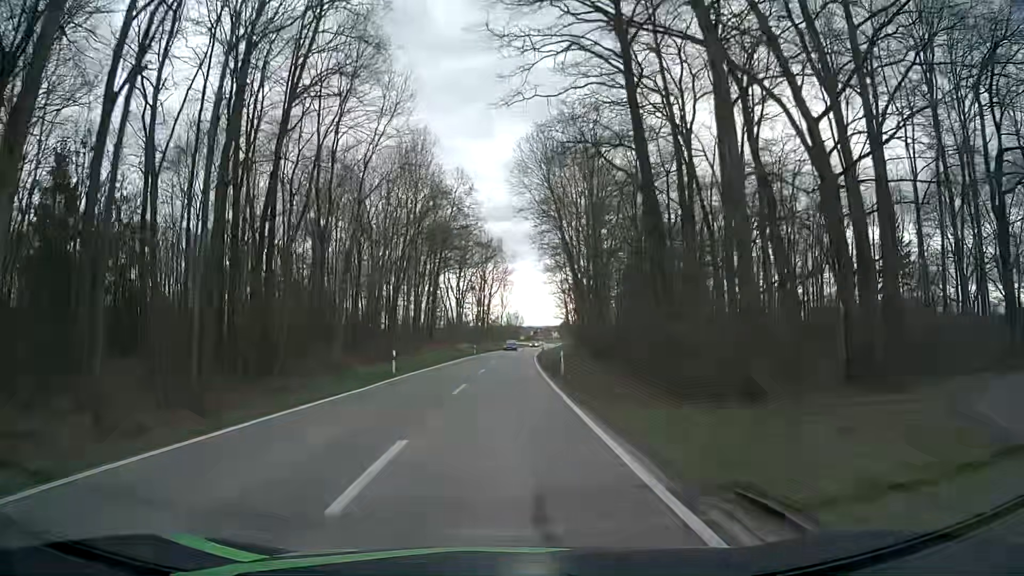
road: tertiary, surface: asphalt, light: Day
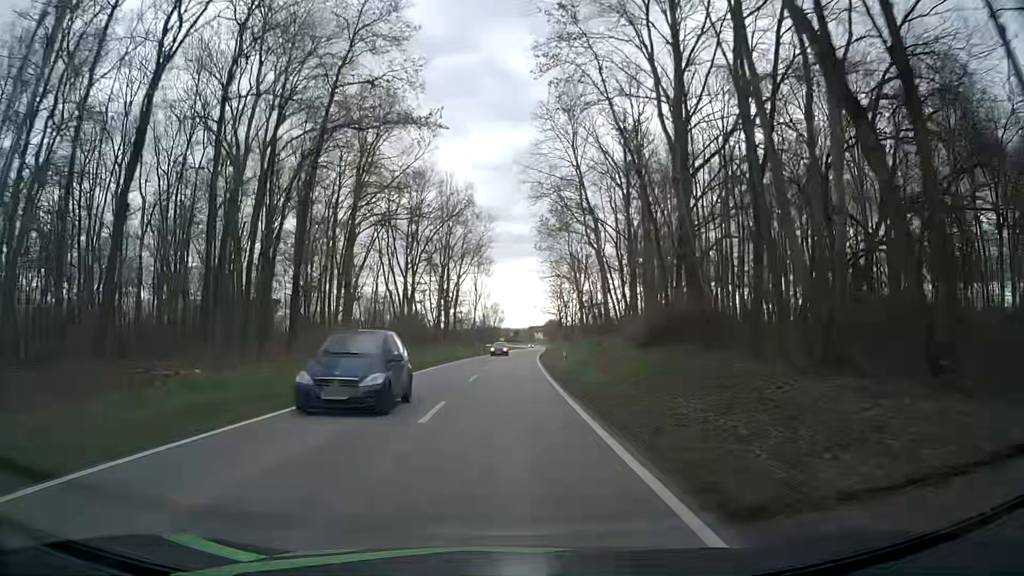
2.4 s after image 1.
(+0.6, +43.1) m; +2°
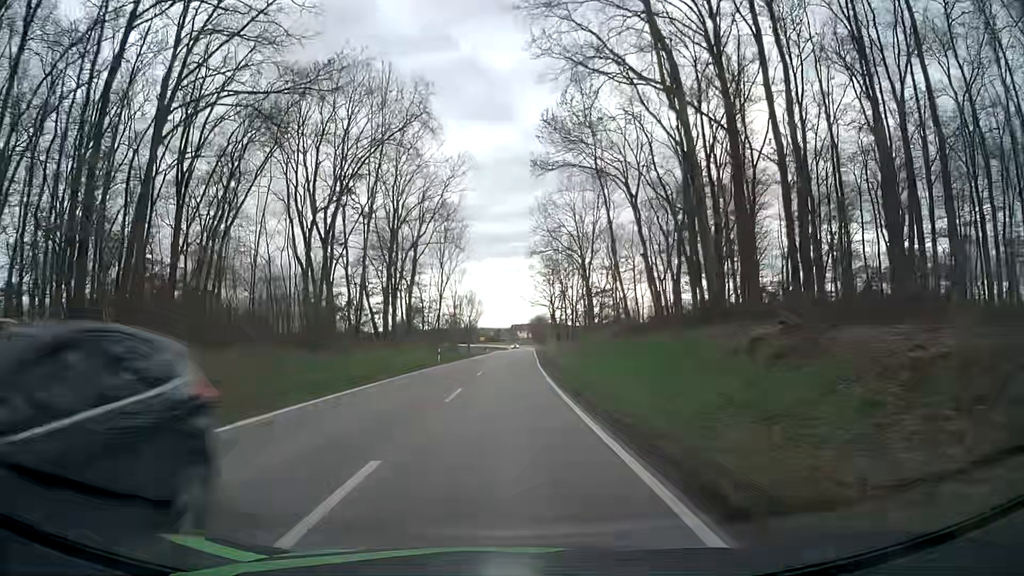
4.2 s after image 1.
(+0.2, +32.4) m; +1°
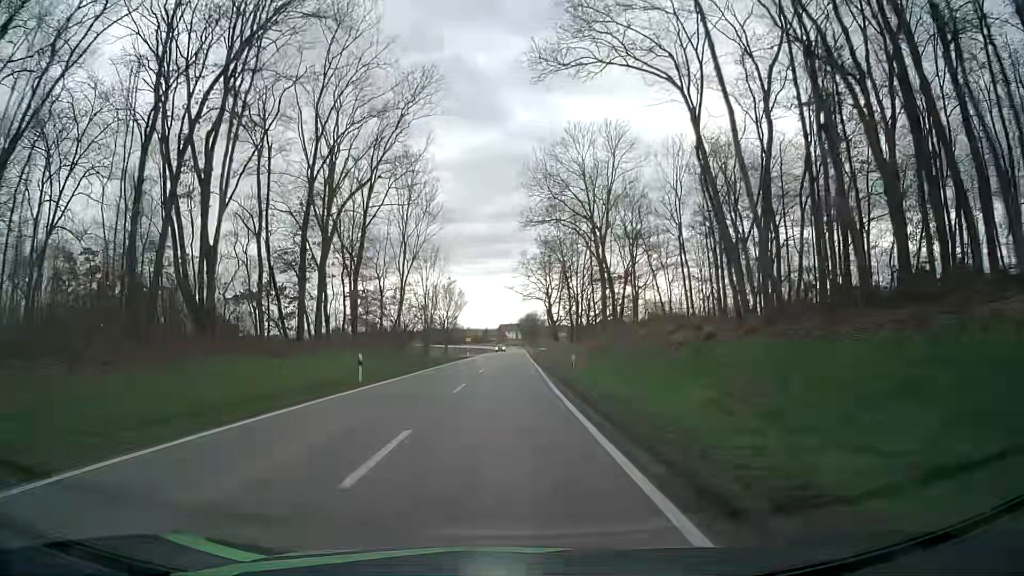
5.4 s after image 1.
(+0.3, +21.6) m; +1°
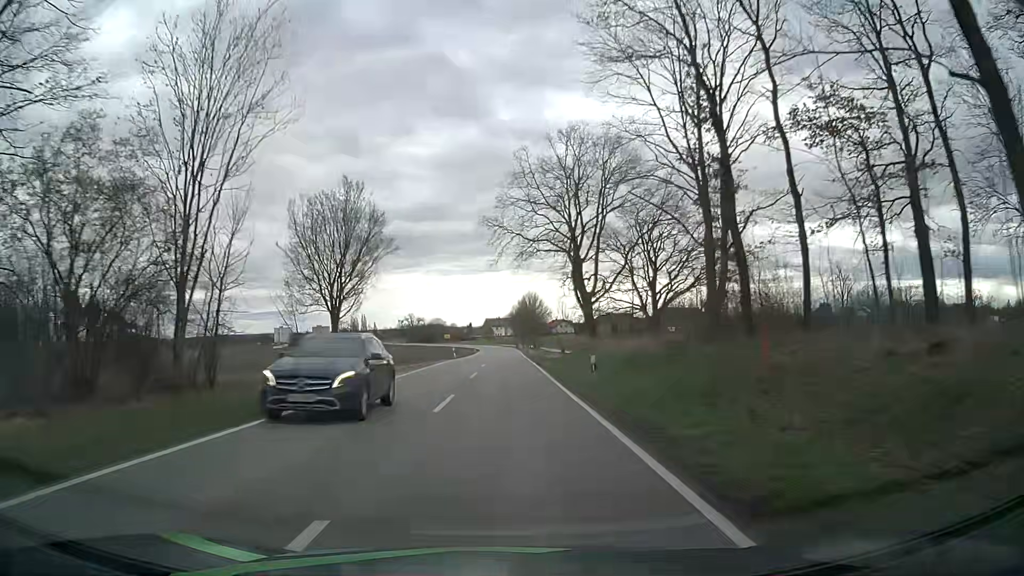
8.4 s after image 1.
(+0.7, +54.0) m; +1°
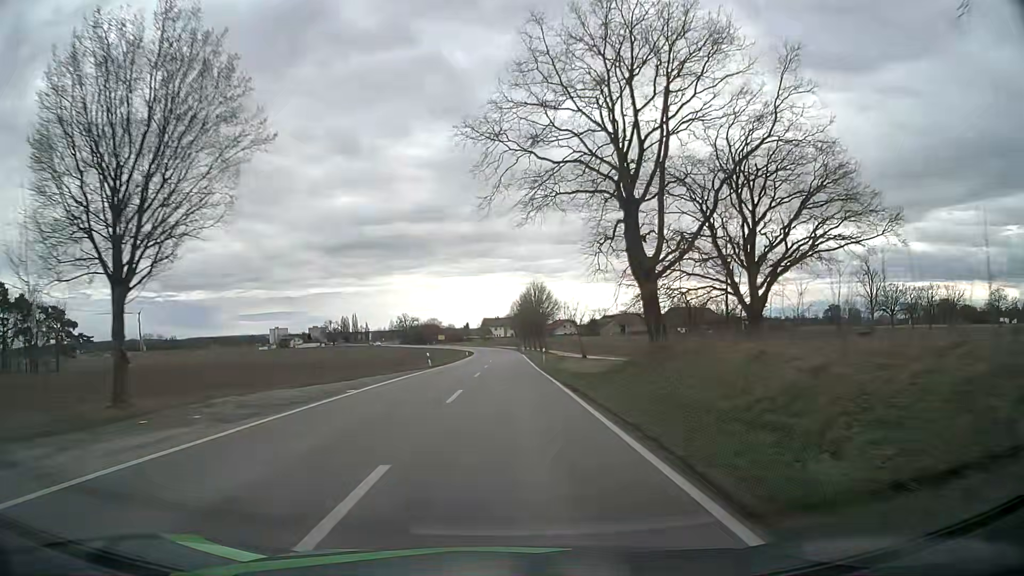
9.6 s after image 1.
(0.0, +21.6) m; 0°
(0, +10) (0, +20) (0, +30) (0, +40) (0, +50) (0, +60) (0, +70) (0, +80) (0, +90) (0, +100) m
